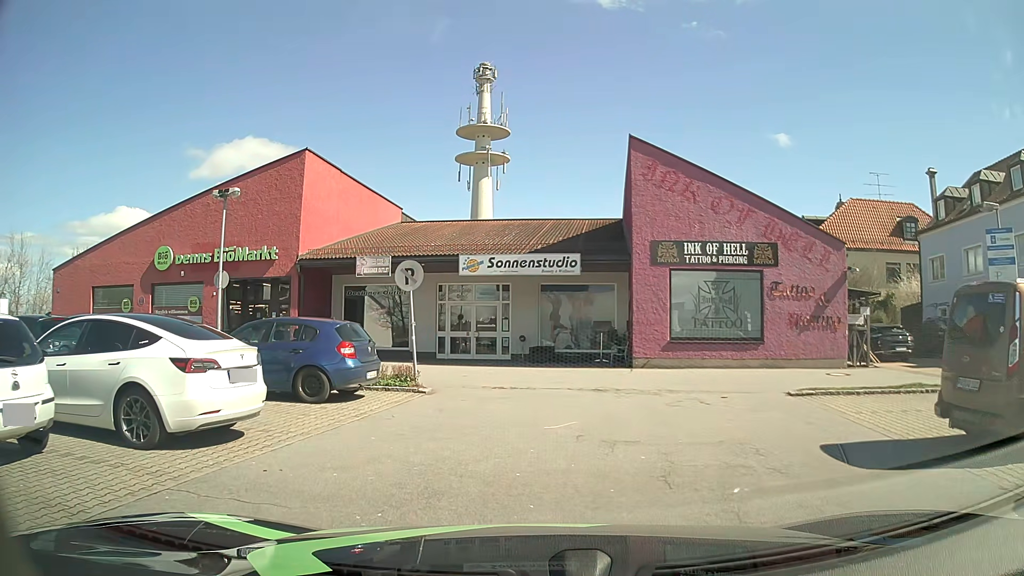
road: service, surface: asphalt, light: Day
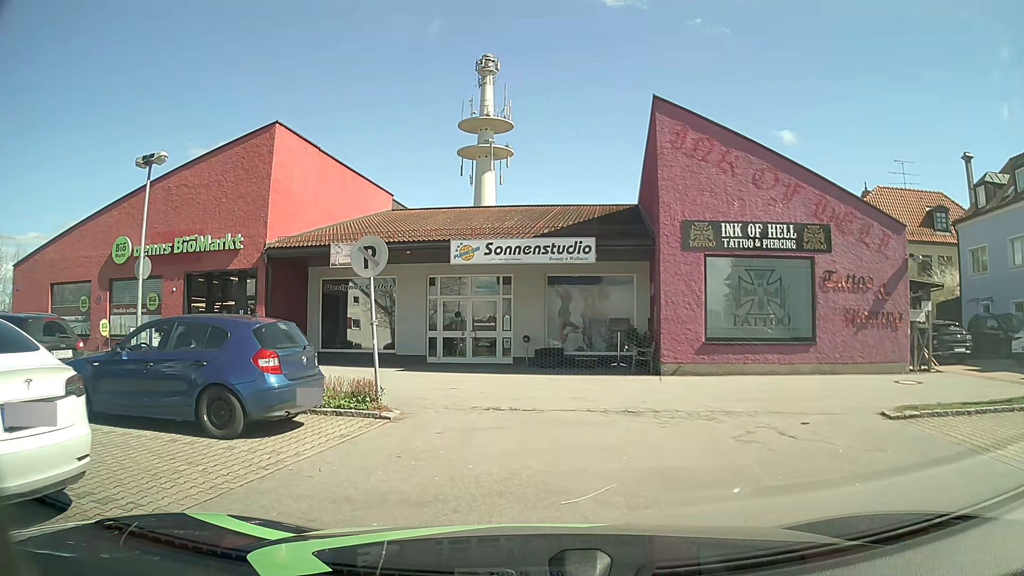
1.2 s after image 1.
(0.0, +3.7) m; -2°
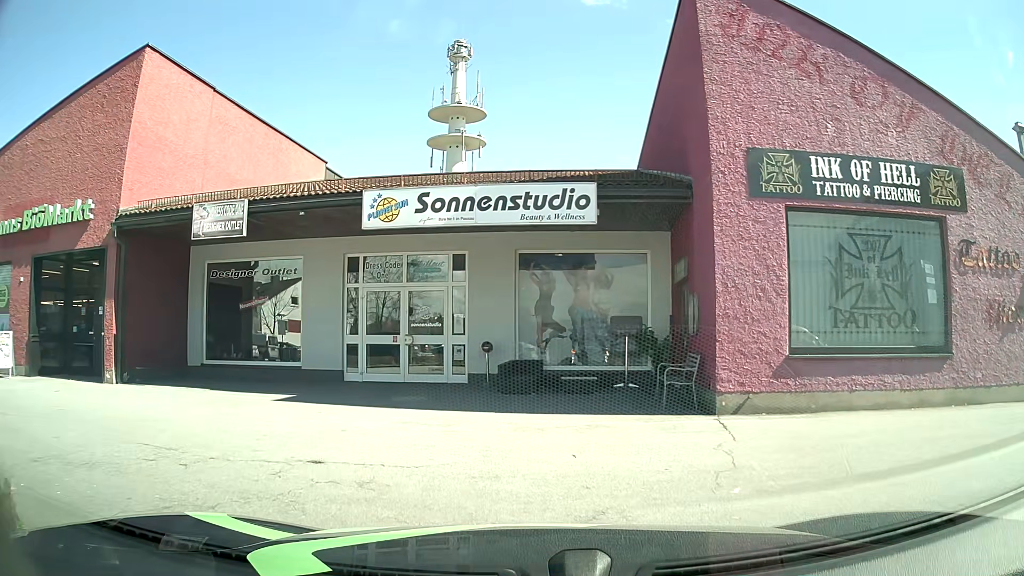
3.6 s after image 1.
(+0.3, +7.3) m; +3°
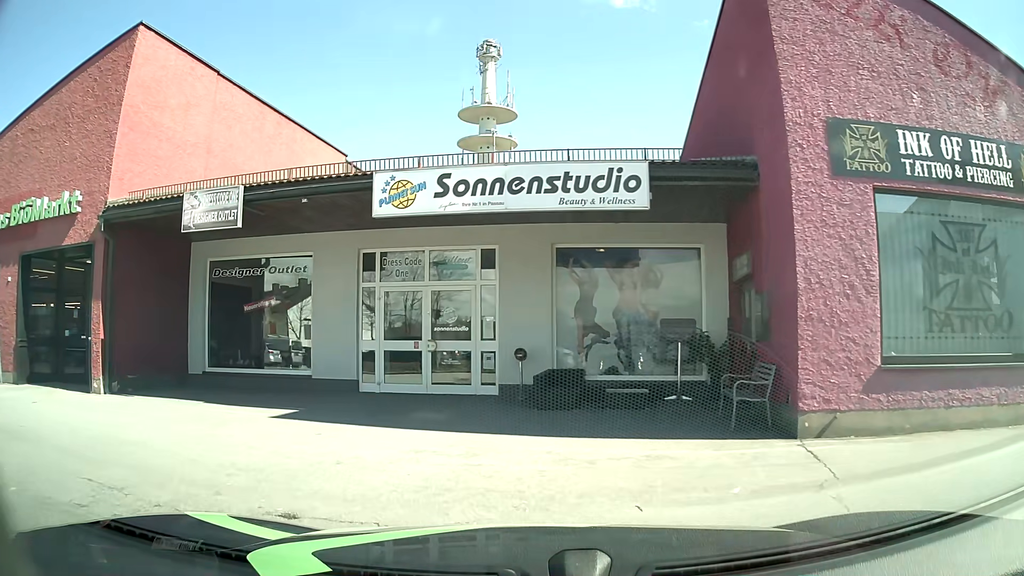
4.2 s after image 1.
(0.0, +1.8) m; -2°
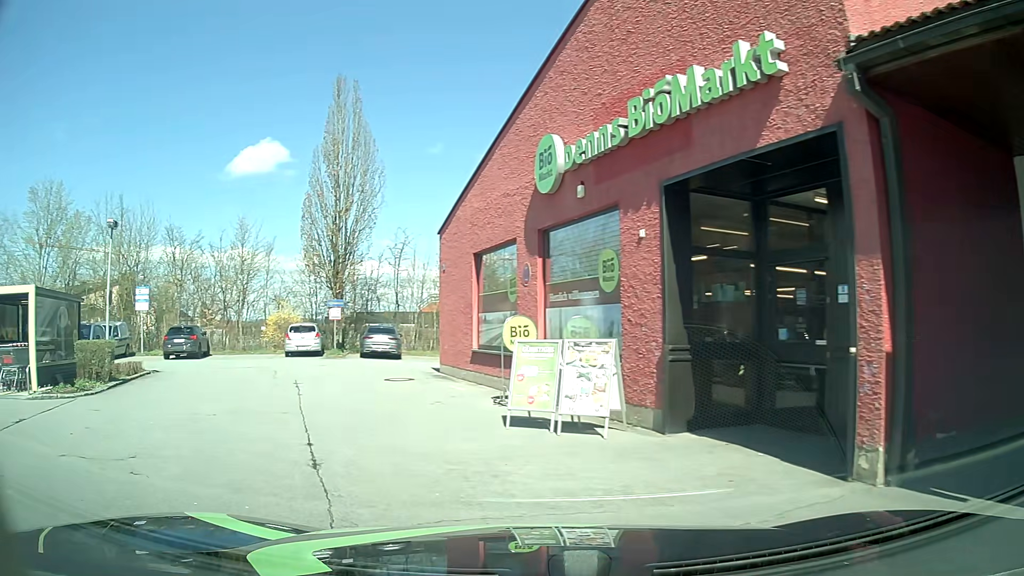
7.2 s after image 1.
(-4.1, +7.4) m; -60°
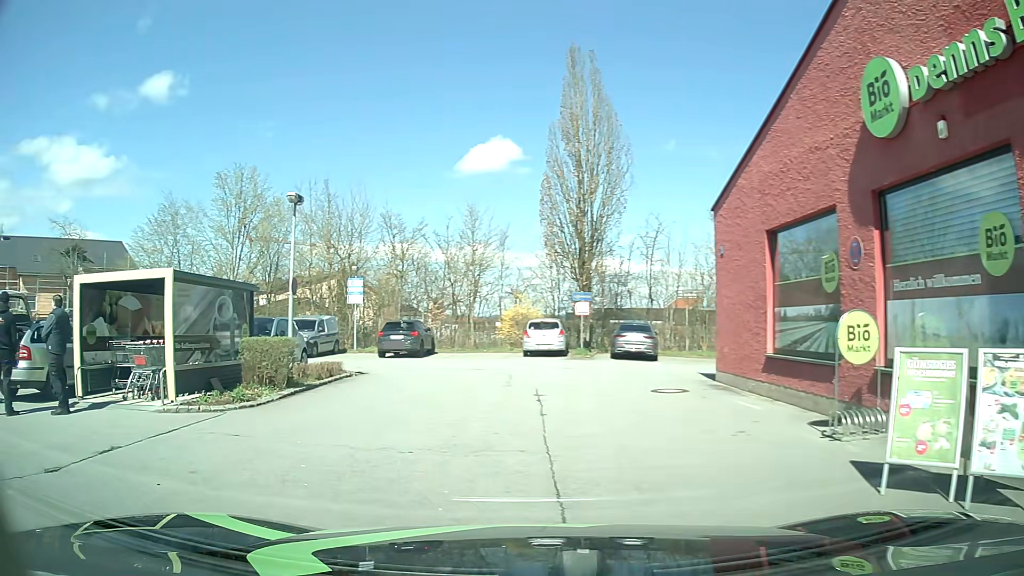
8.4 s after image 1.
(-0.7, +3.5) m; -23°
